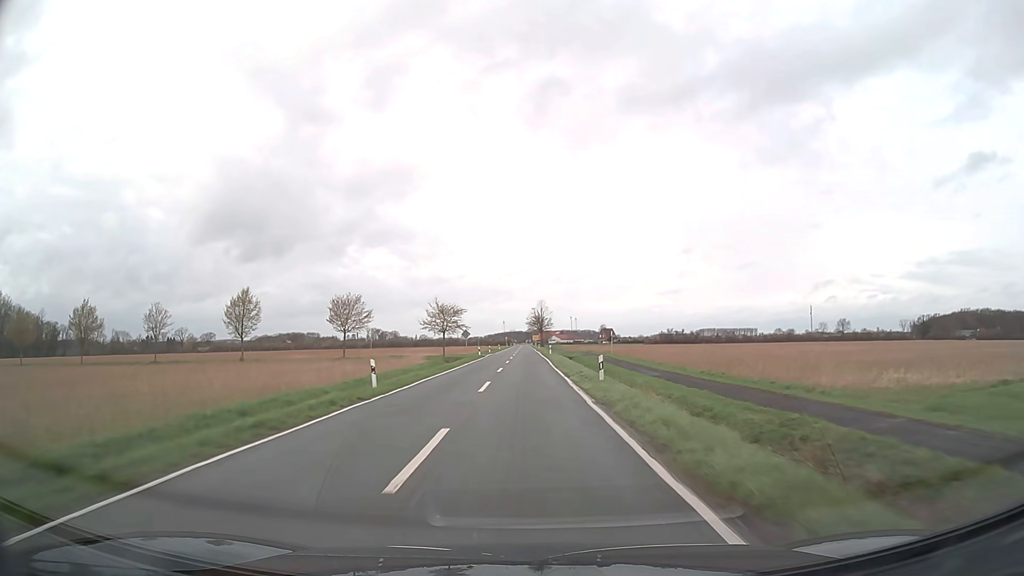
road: secondary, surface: asphalt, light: Day
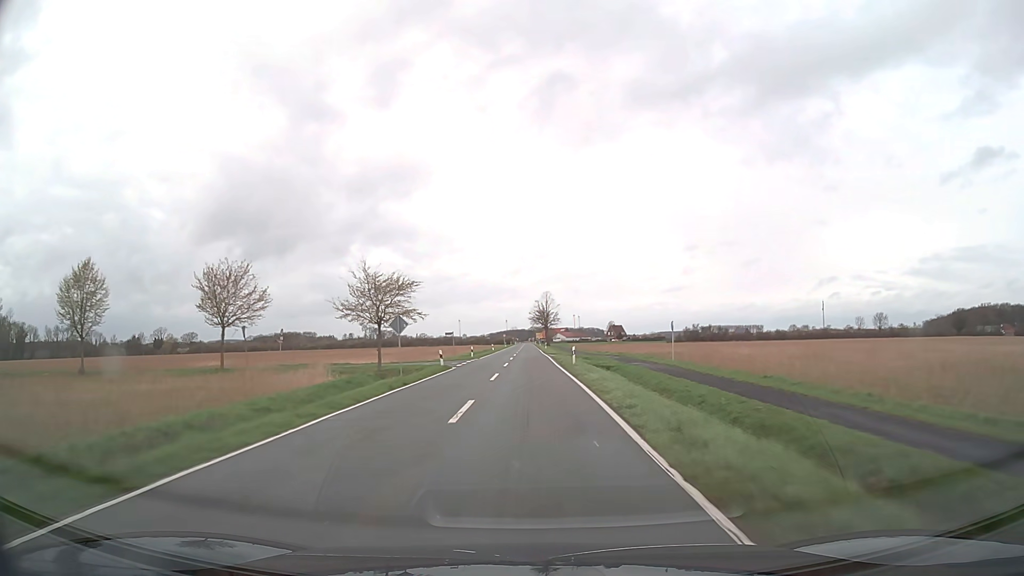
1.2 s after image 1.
(-0.1, +31.7) m; 0°
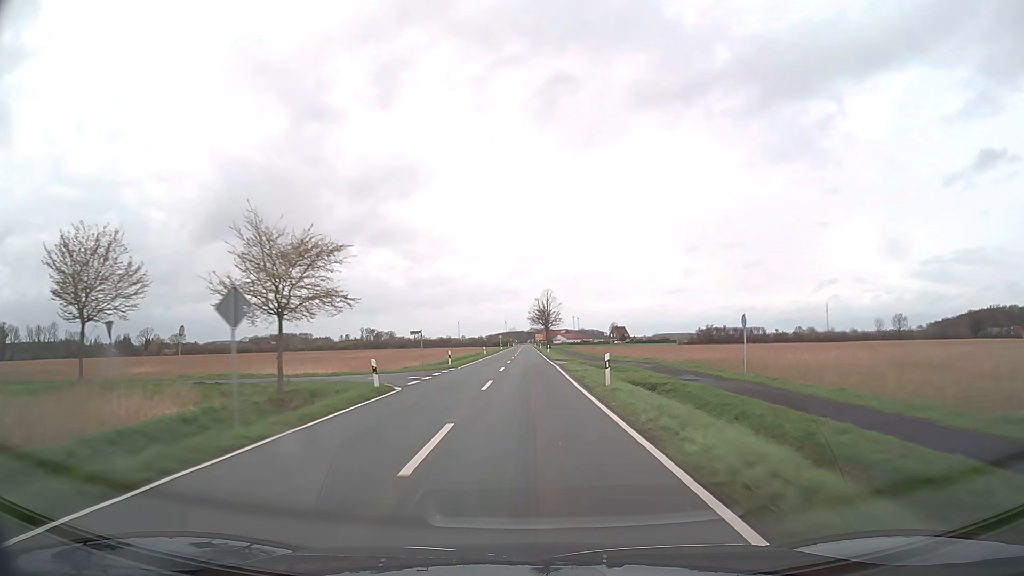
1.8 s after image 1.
(0.0, +15.9) m; 0°
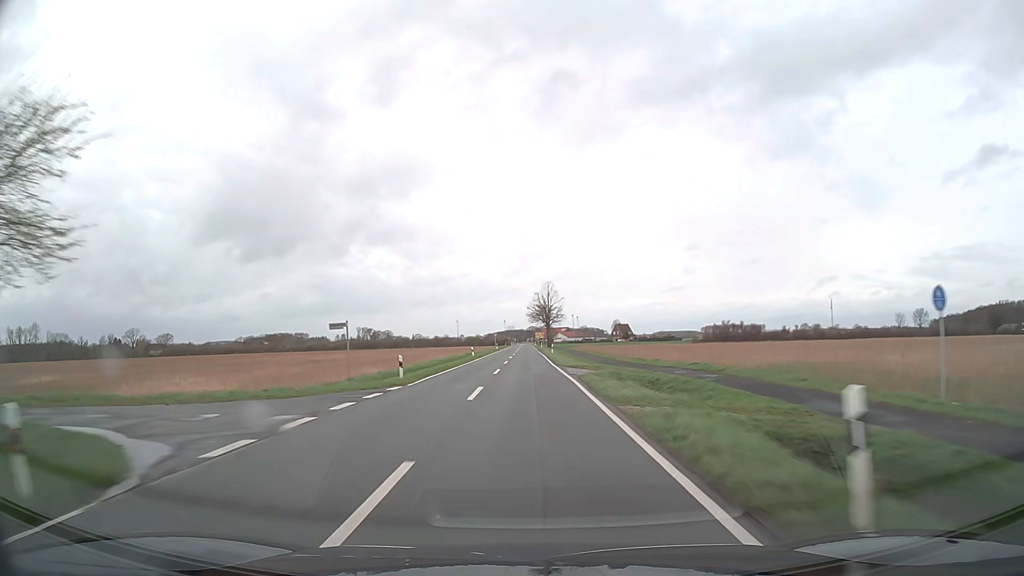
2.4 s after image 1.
(0.0, +15.9) m; 0°
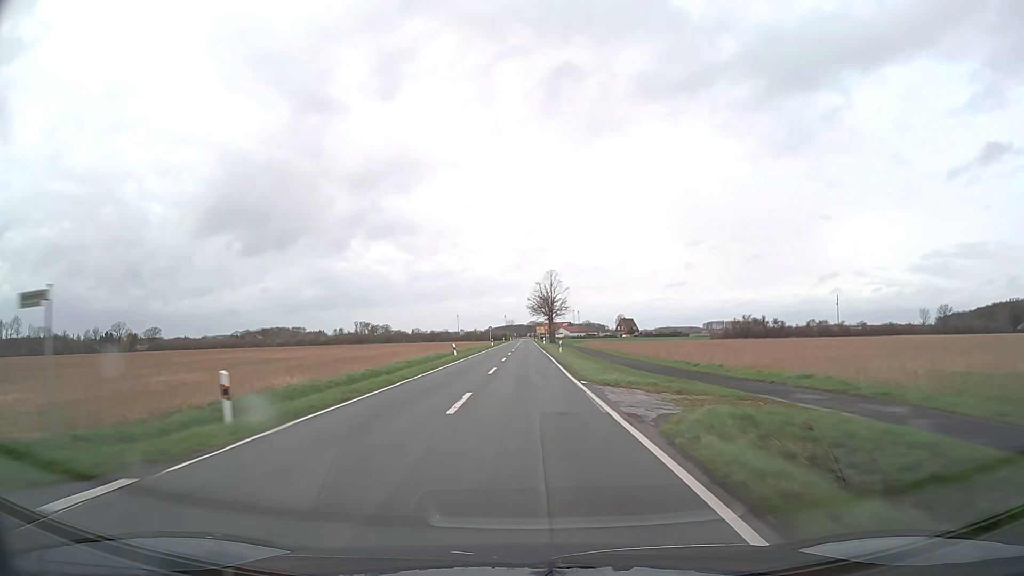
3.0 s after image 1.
(0.0, +15.5) m; 0°
